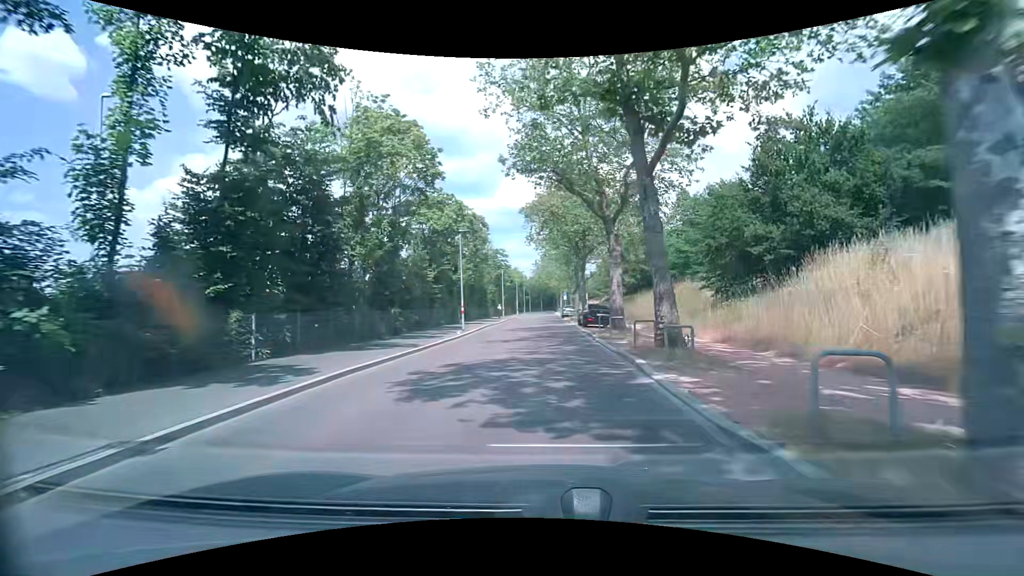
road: tertiary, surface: asphalt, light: Day
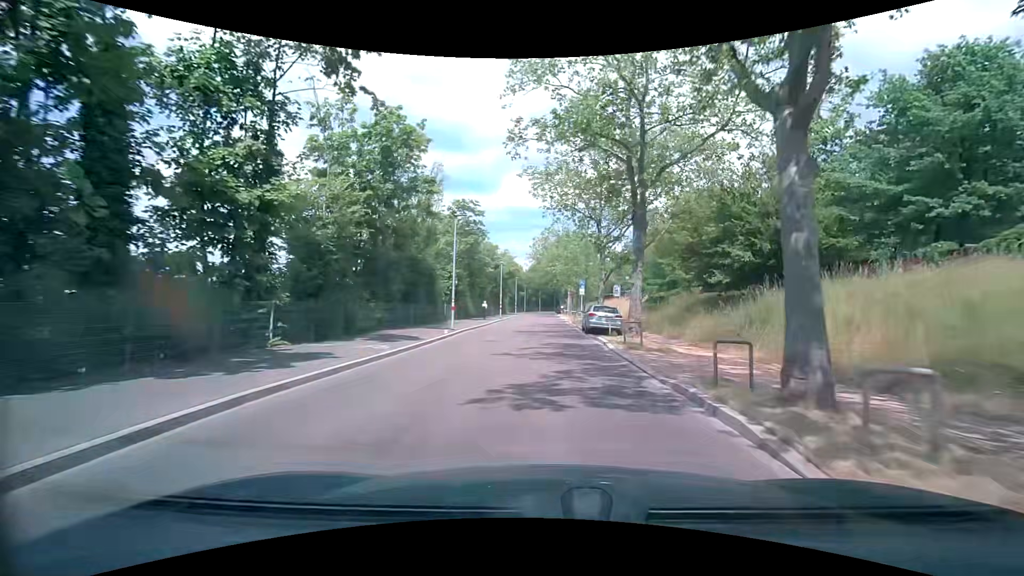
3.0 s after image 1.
(0.0, +32.0) m; 0°
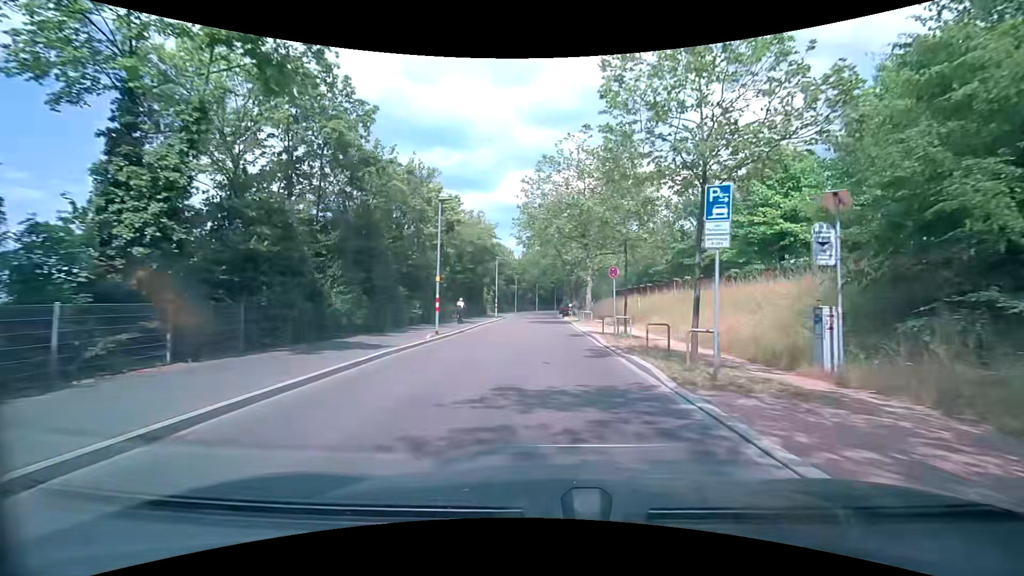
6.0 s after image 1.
(0.0, +31.4) m; 0°
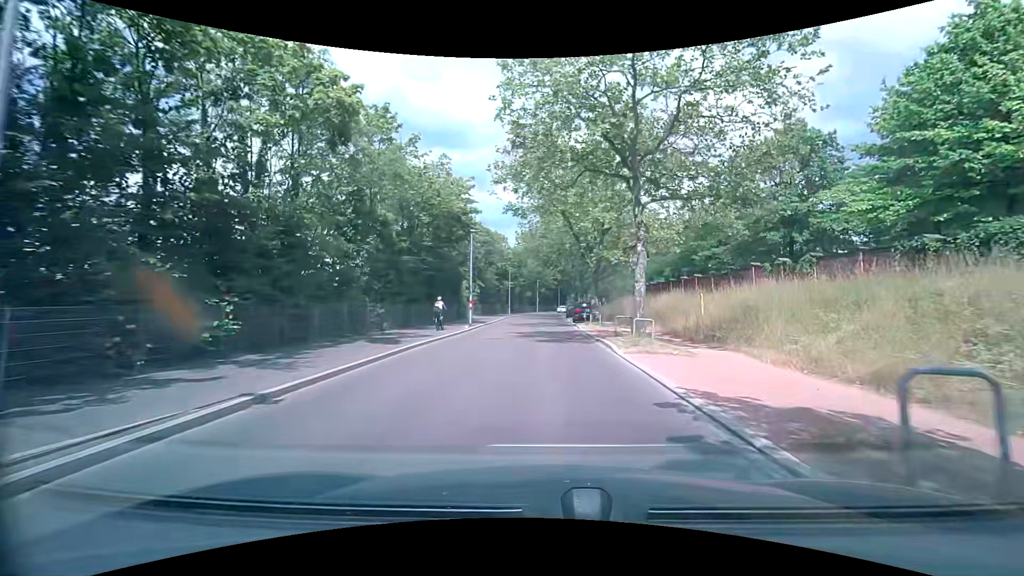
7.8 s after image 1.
(+0.2, +18.3) m; 0°
(0, +10) (0, +20) (0, +30) (0, +40) (+1, +50) (+1, +60) (+1, +70) (+2, +80) (+4, +90) (+5, +100) m
